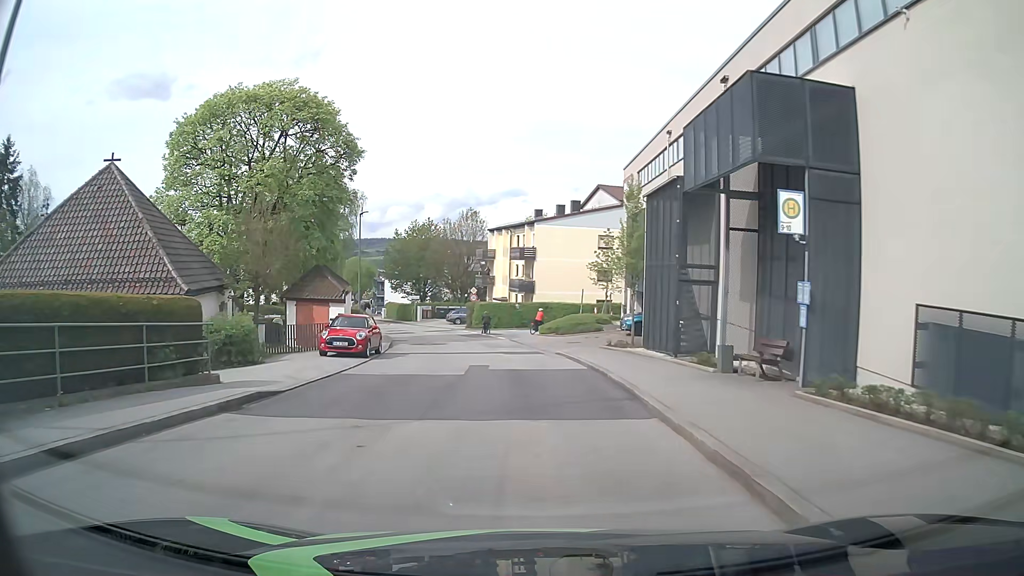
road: unclassified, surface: asphalt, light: Day
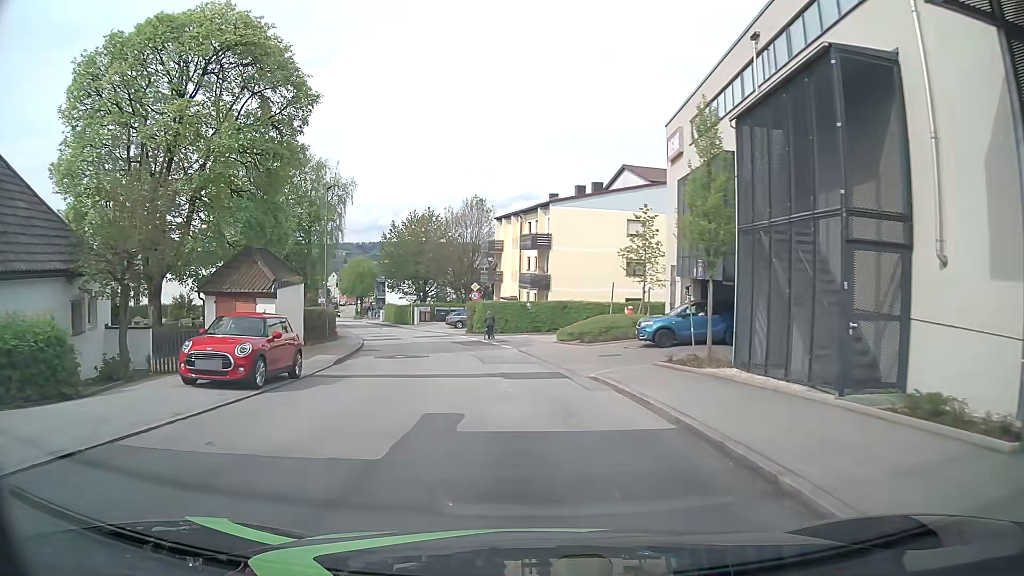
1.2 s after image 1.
(-0.1, +10.3) m; -1°
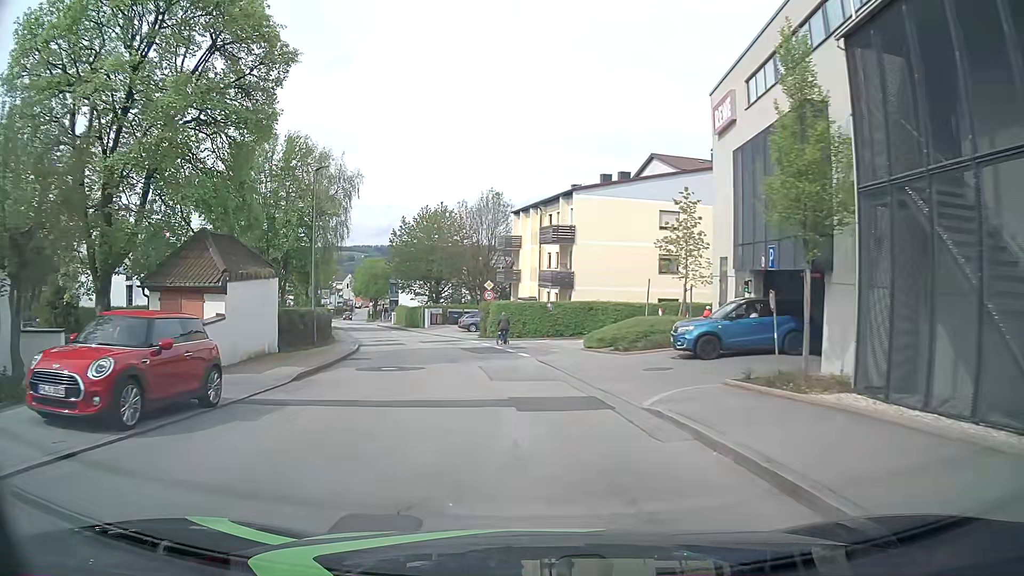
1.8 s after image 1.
(0.0, +5.2) m; -1°
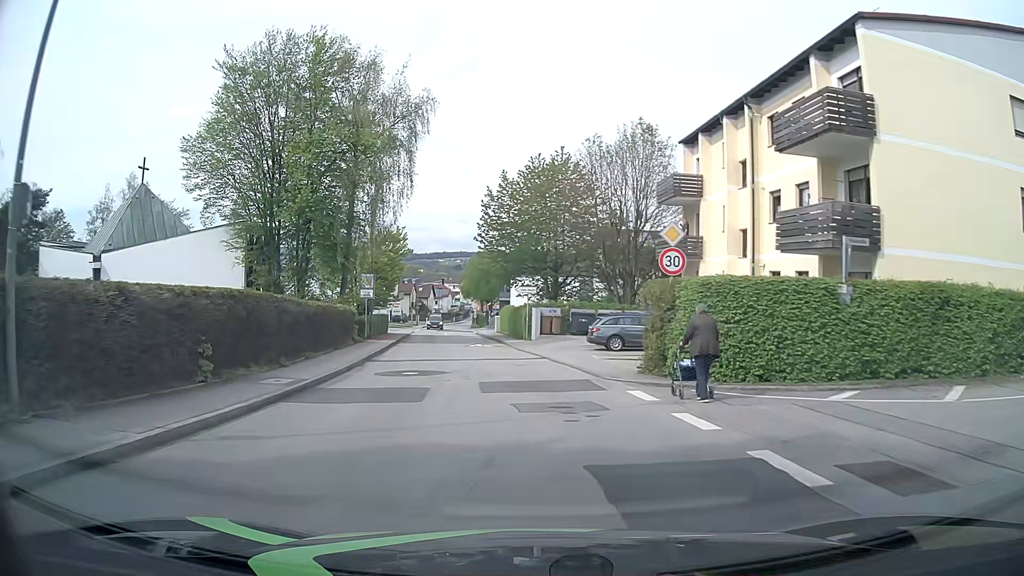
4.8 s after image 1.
(-2.5, +24.8) m; -12°
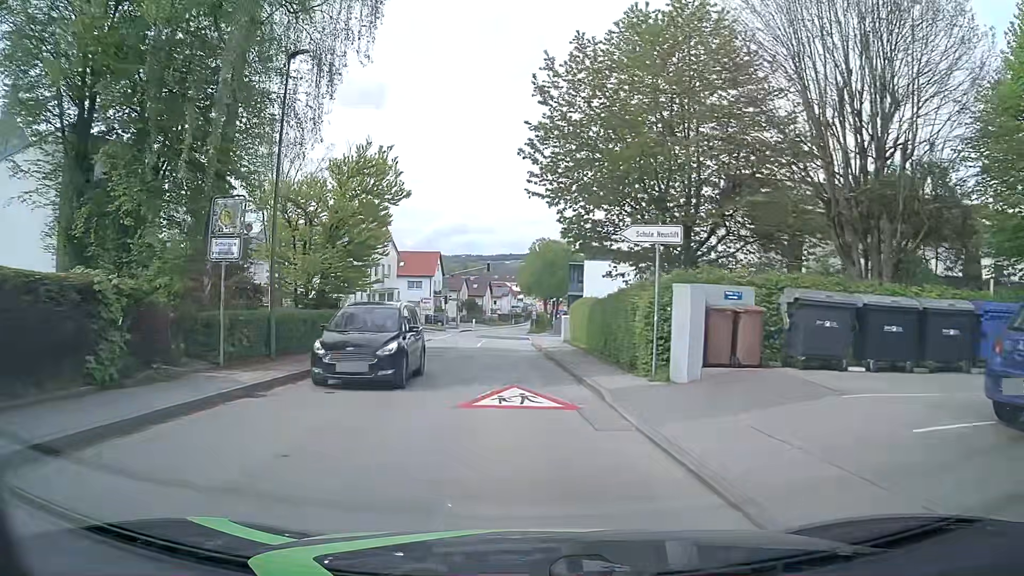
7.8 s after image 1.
(-1.0, +24.4) m; -5°
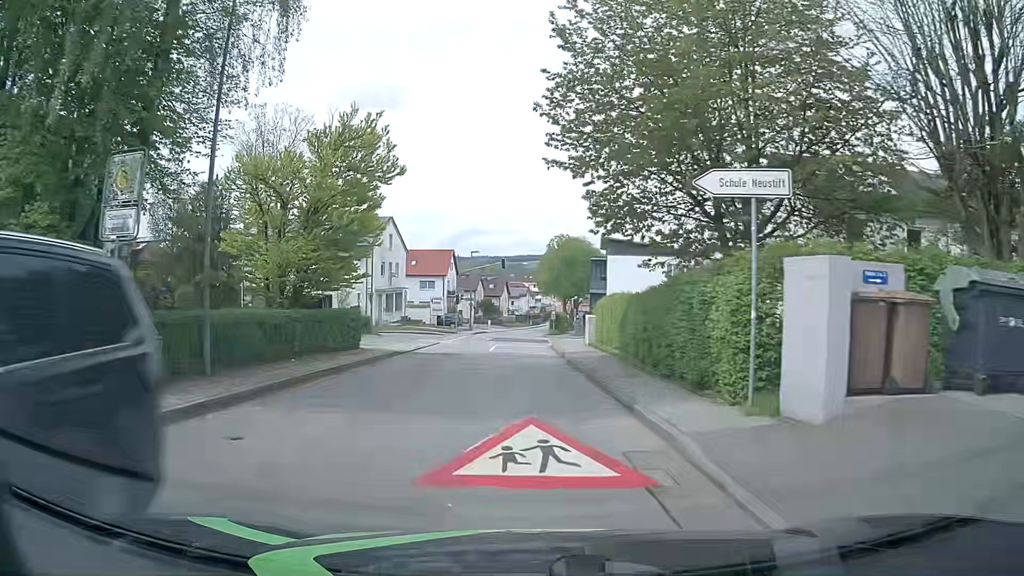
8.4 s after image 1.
(0.0, +4.9) m; -1°
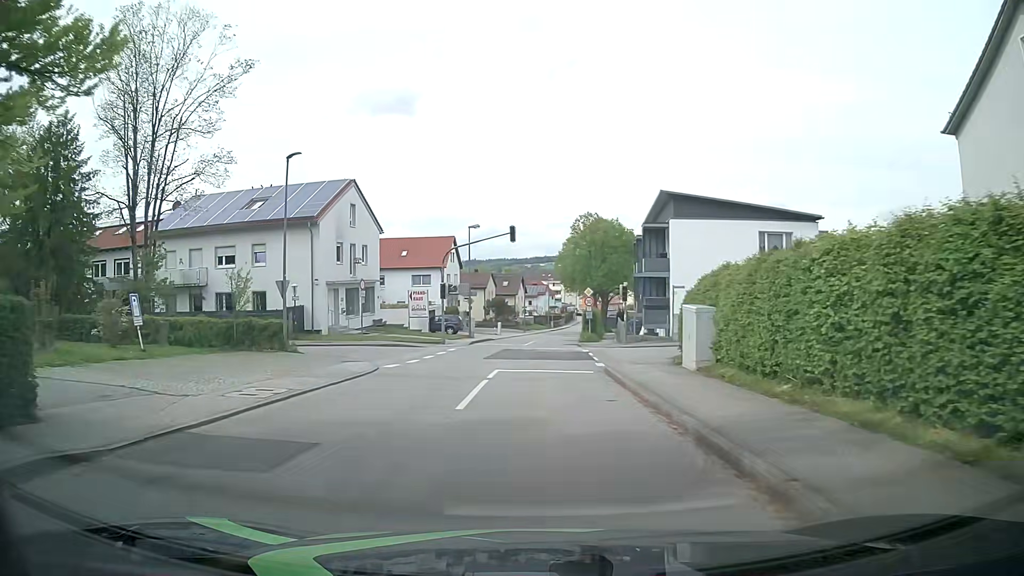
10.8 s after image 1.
(-0.5, +19.4) m; -2°
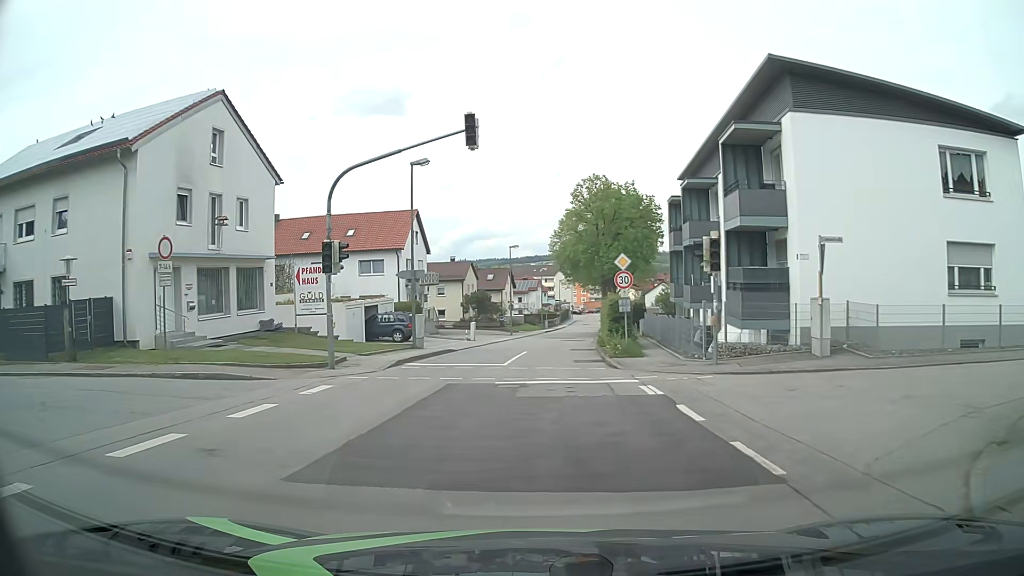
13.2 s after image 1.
(+0.2, +19.3) m; +1°
(0, +10) (0, +20) (+1, +30) (+2, +40) (+3, +50) (+4, +60) (+5, +70) (+6, +80) (+7, +90) (+8, +100) m
